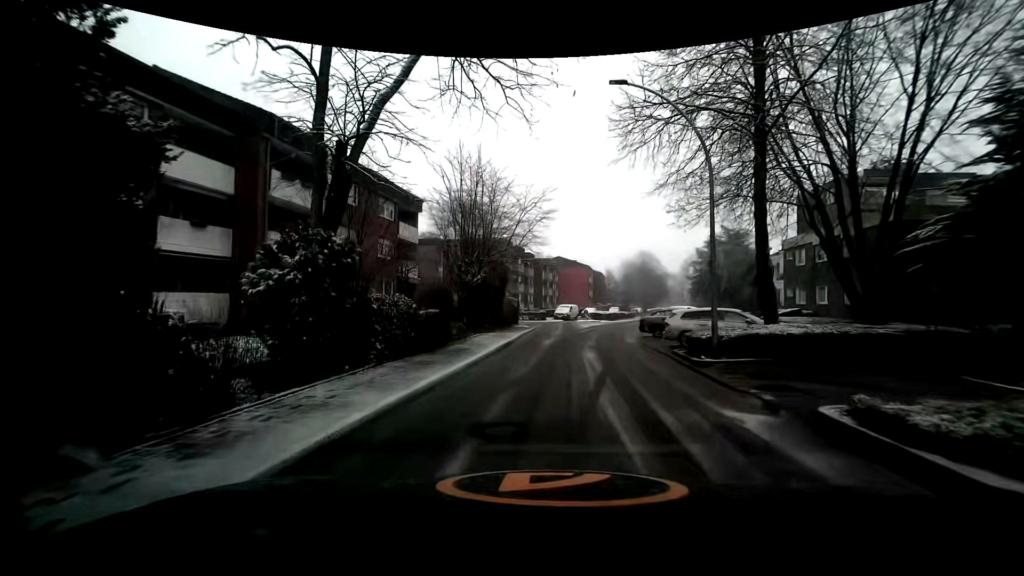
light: Day
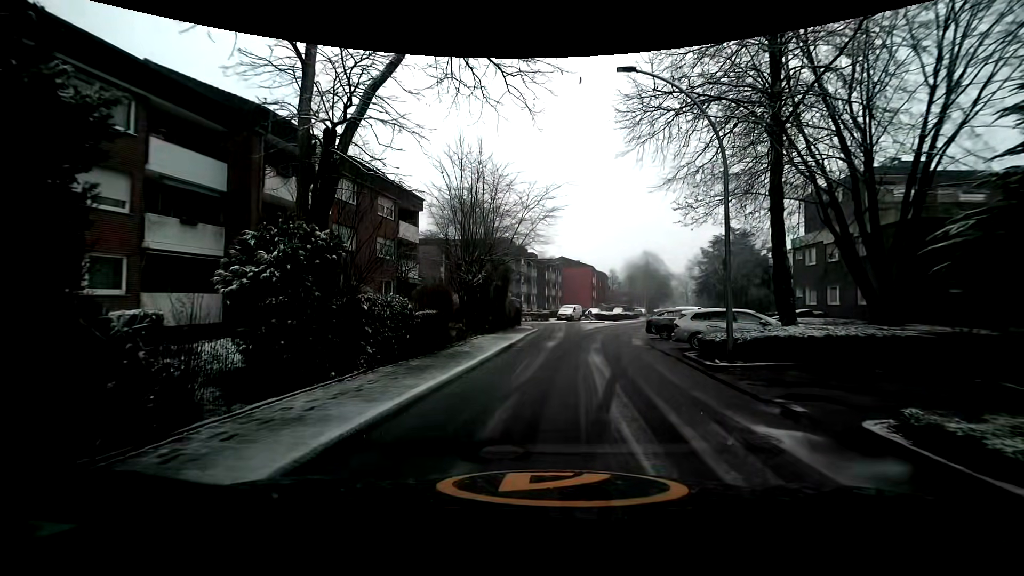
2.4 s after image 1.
(0.0, +0.8) m; 0°
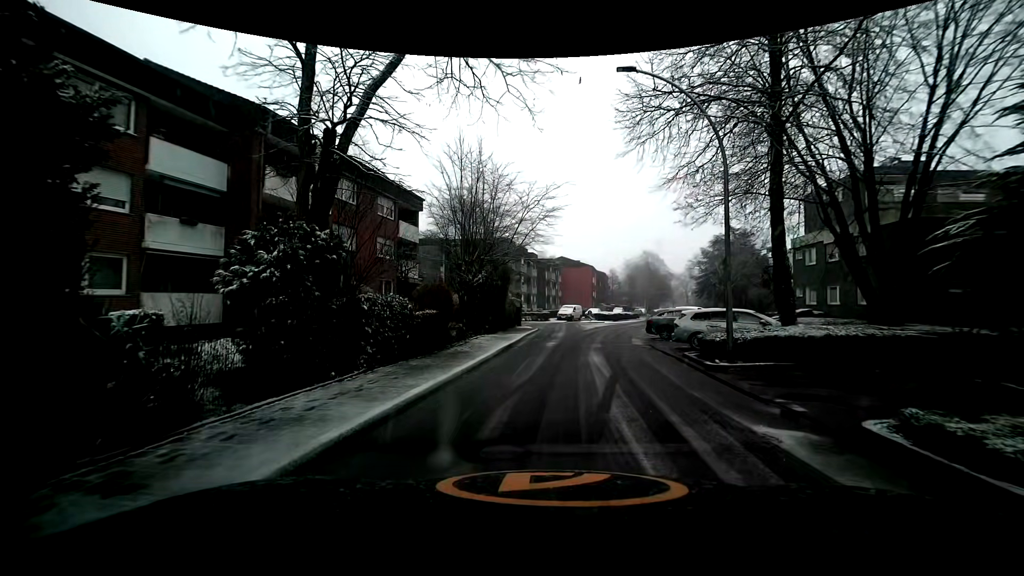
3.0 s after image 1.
(0.0, 0.0) m; 0°
